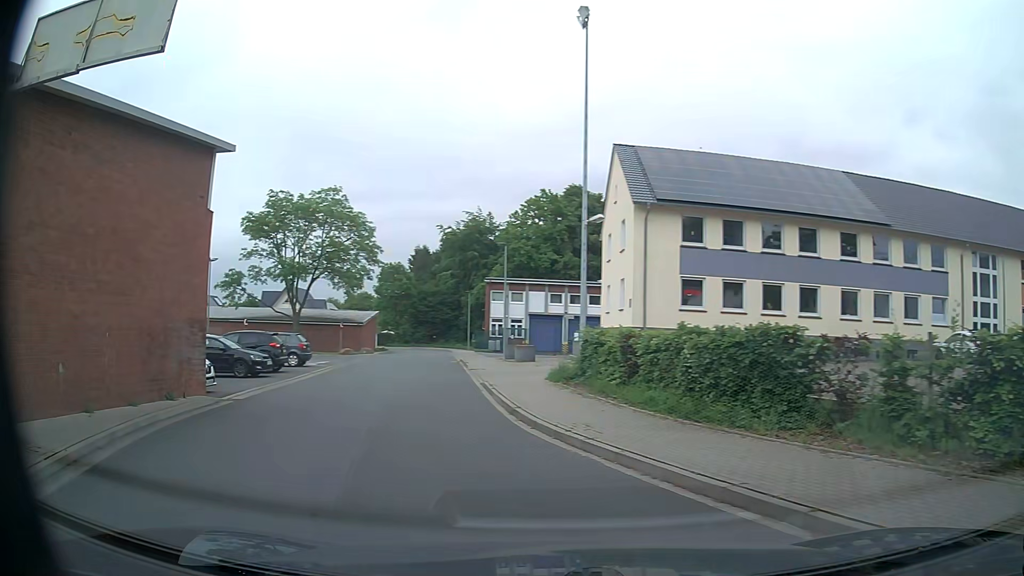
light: Day
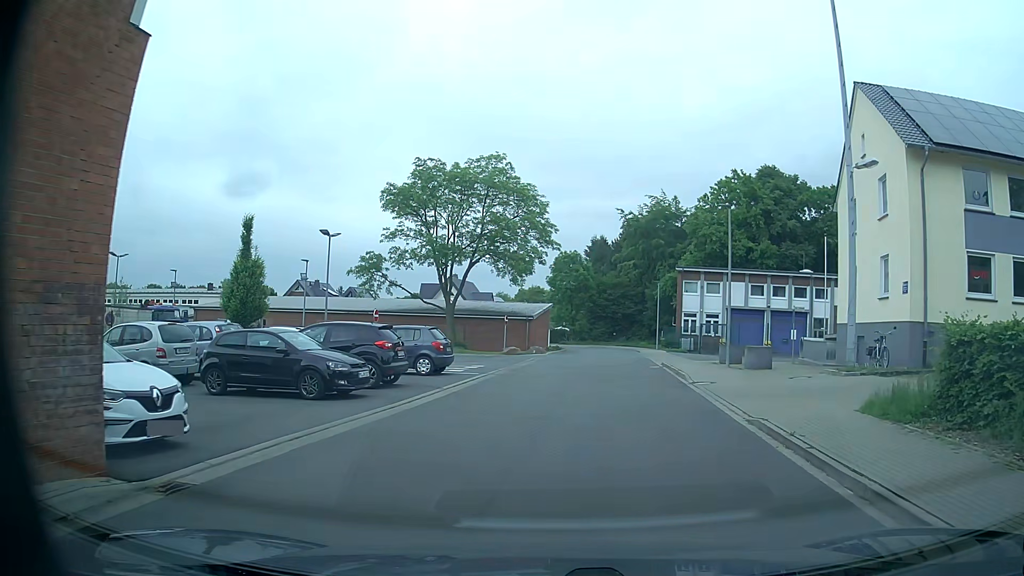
(-2.1, +9.6) m; -15°
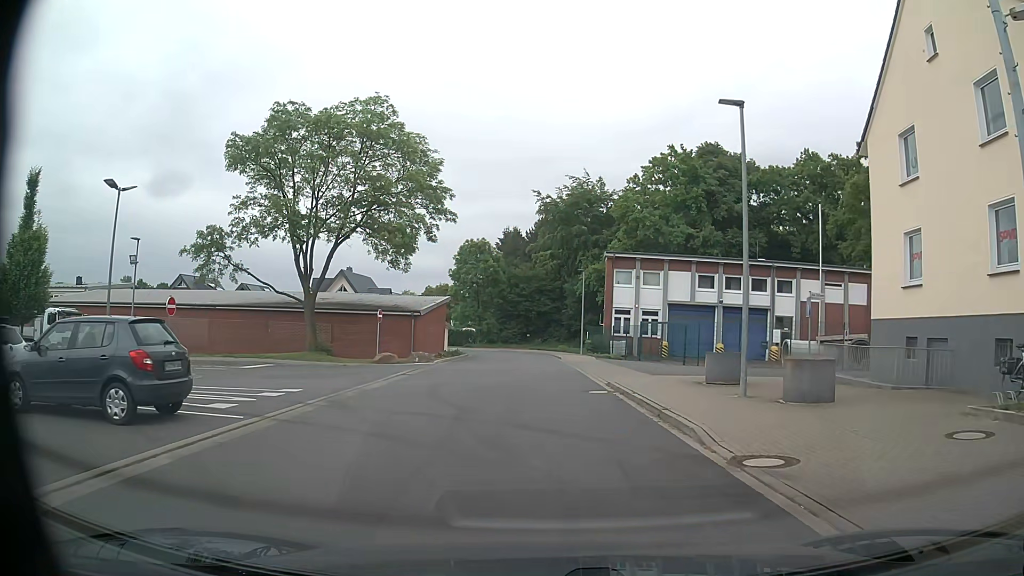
(+0.9, +12.0) m; +7°
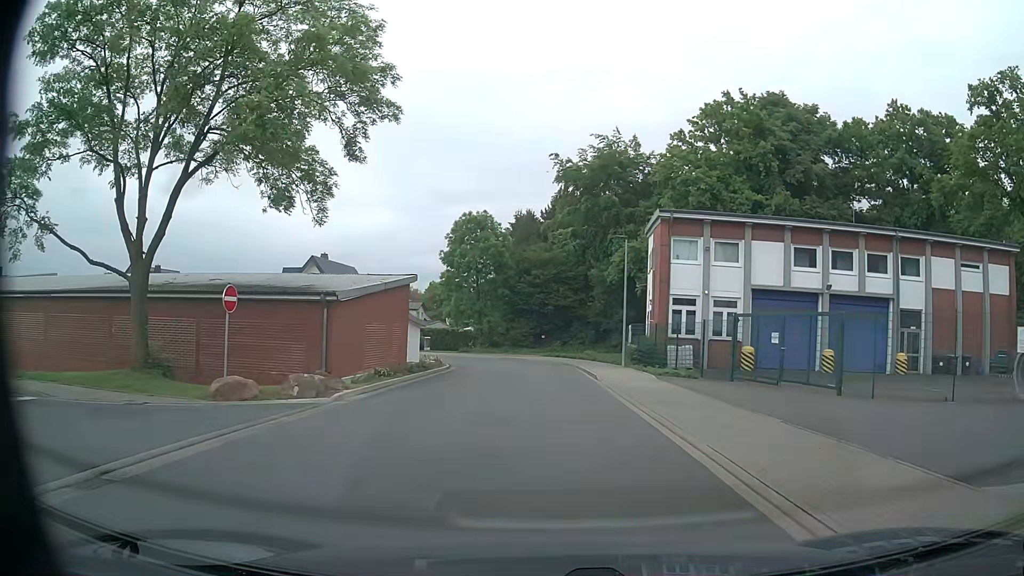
(-0.2, +16.9) m; -2°
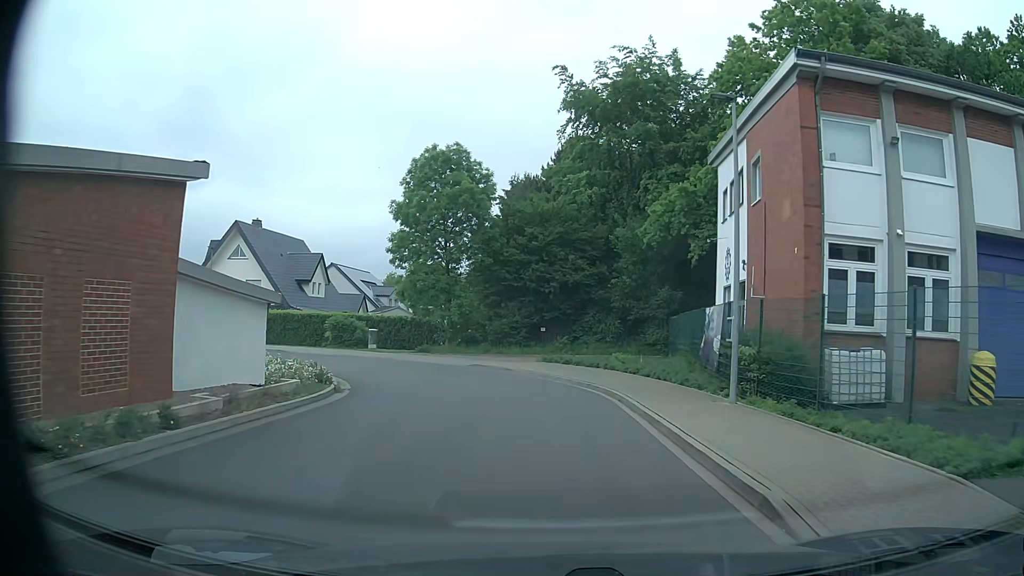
(+0.1, +18.3) m; 0°
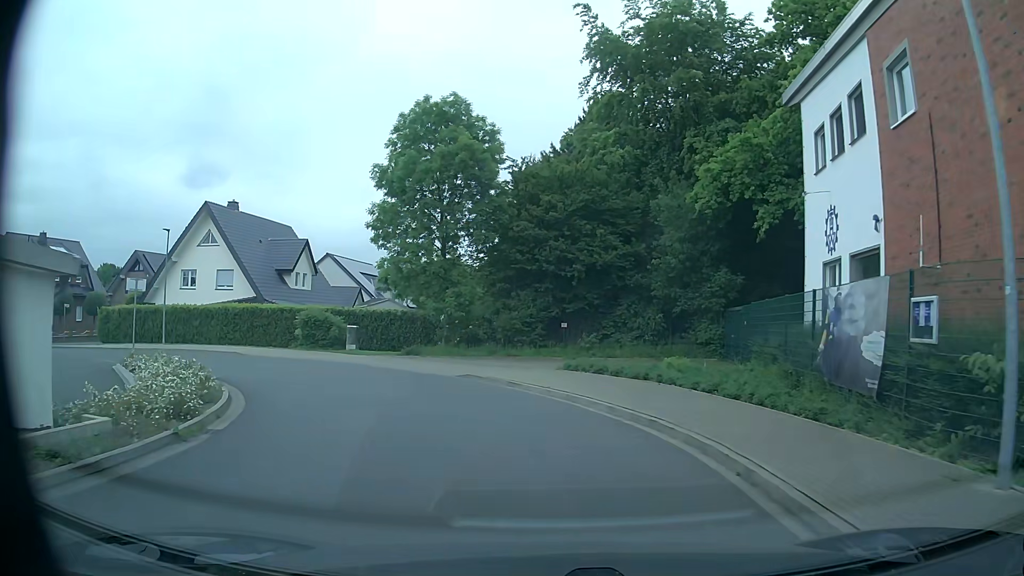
(-0.1, +7.8) m; -2°
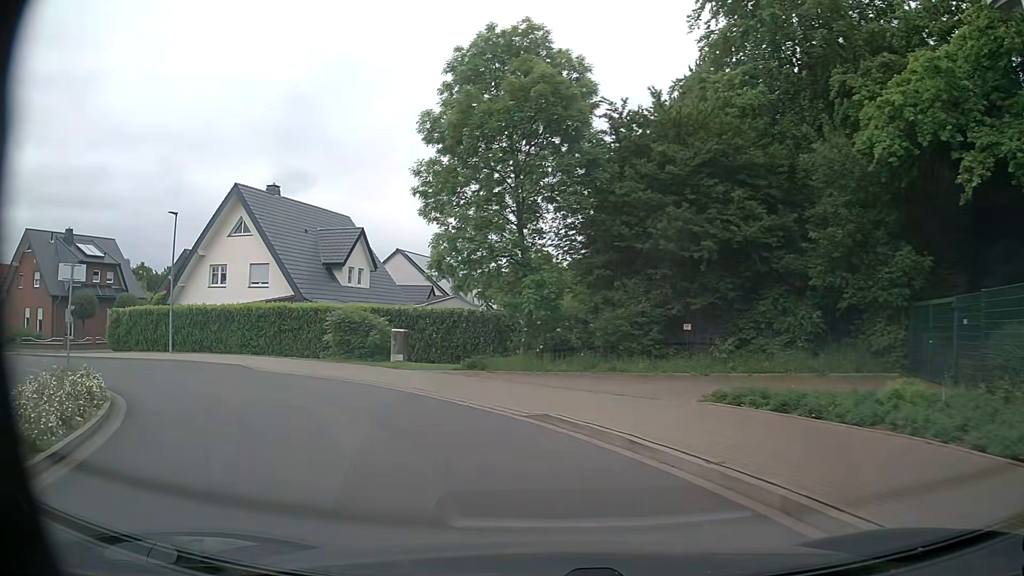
(-0.5, +8.2) m; -7°
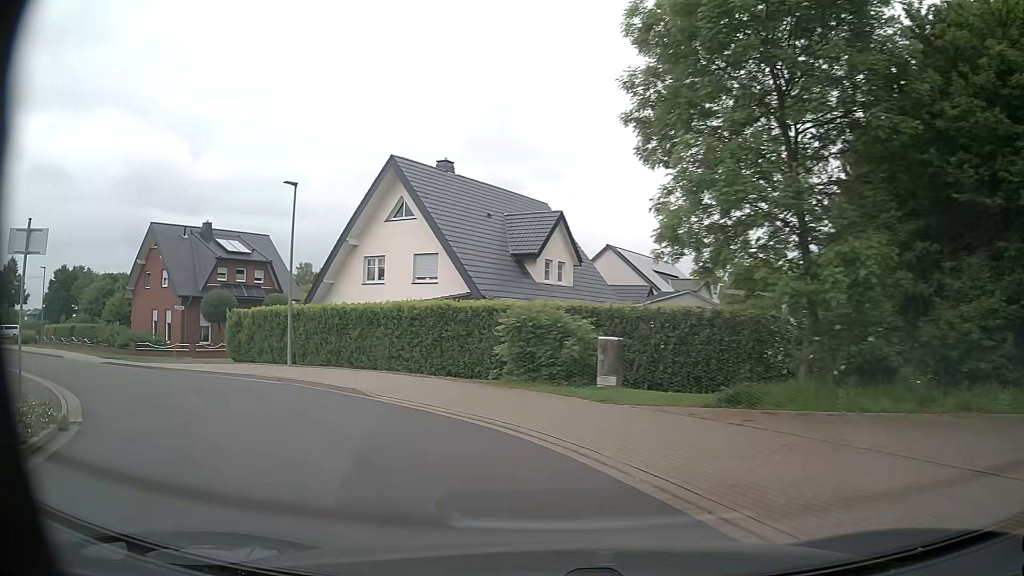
(-1.3, +8.2) m; -18°
(-2, +10) (-9, +17) (-17, +23) (-26, +28) (-35, +32) (-43, +37) (-52, +42) (-61, +46) (-70, +51) (-78, +57) m
